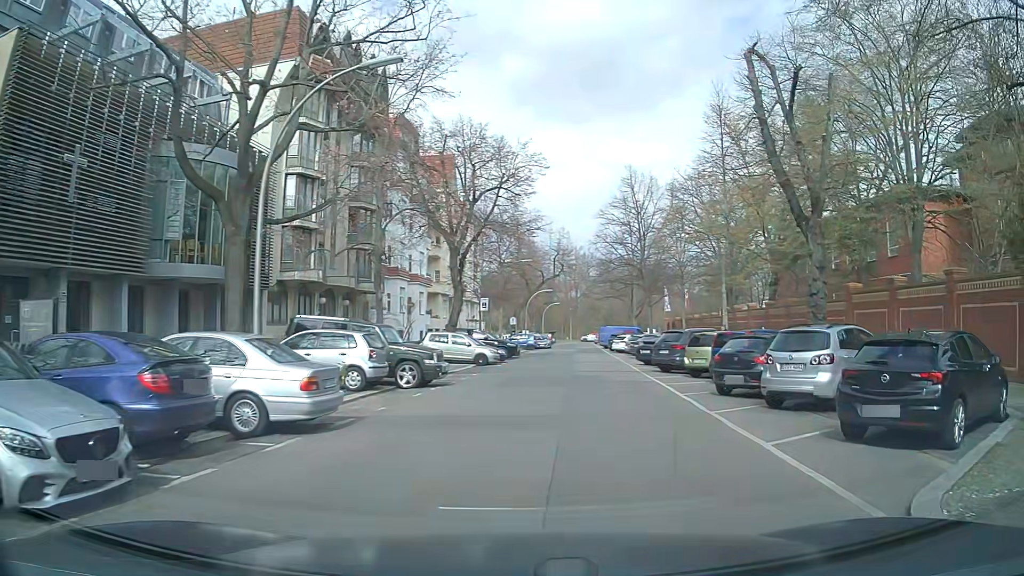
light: Day
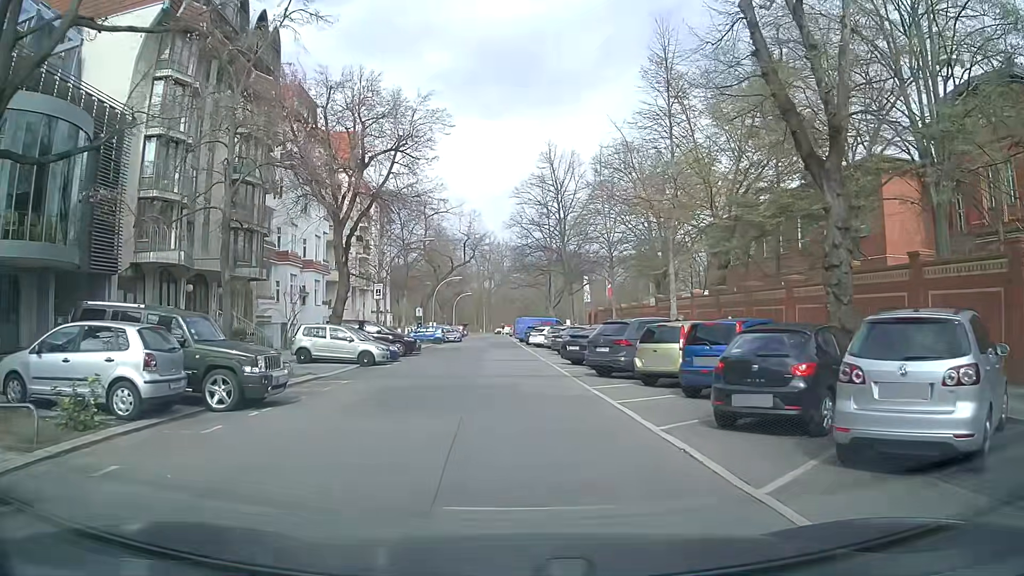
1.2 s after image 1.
(+0.4, +6.8) m; +8°
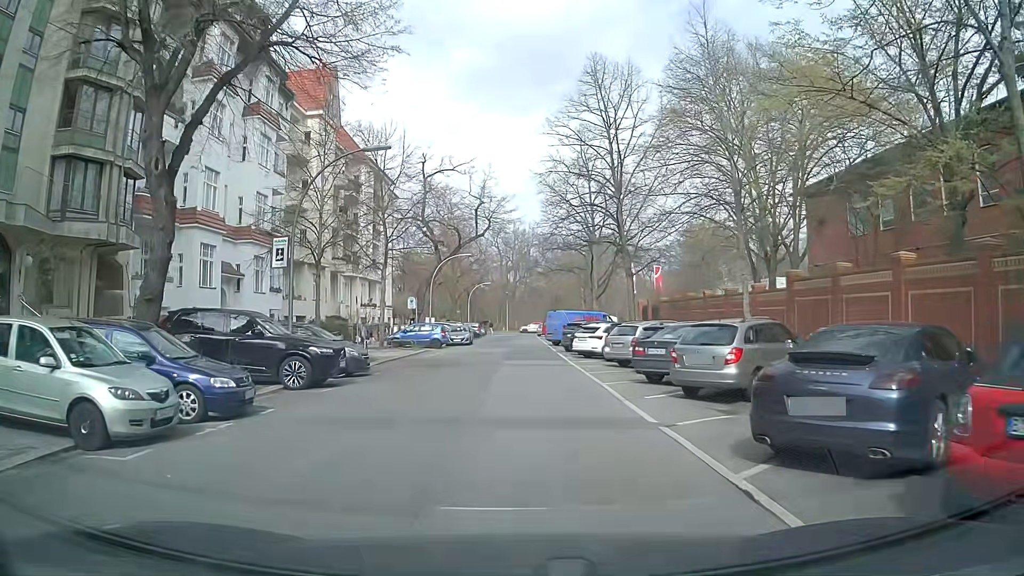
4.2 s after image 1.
(-0.9, +18.8) m; -4°
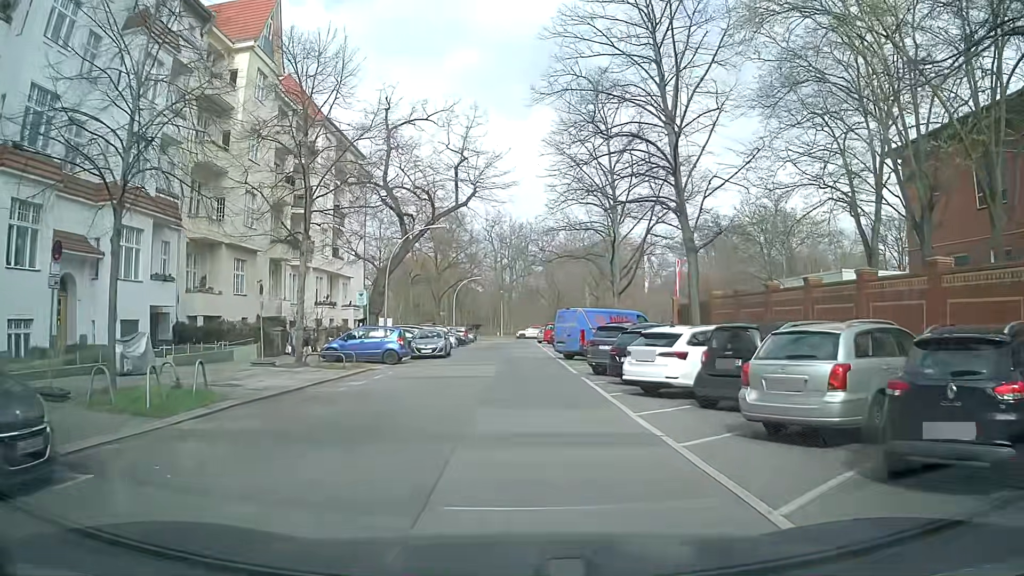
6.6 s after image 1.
(-0.1, +14.4) m; +1°
